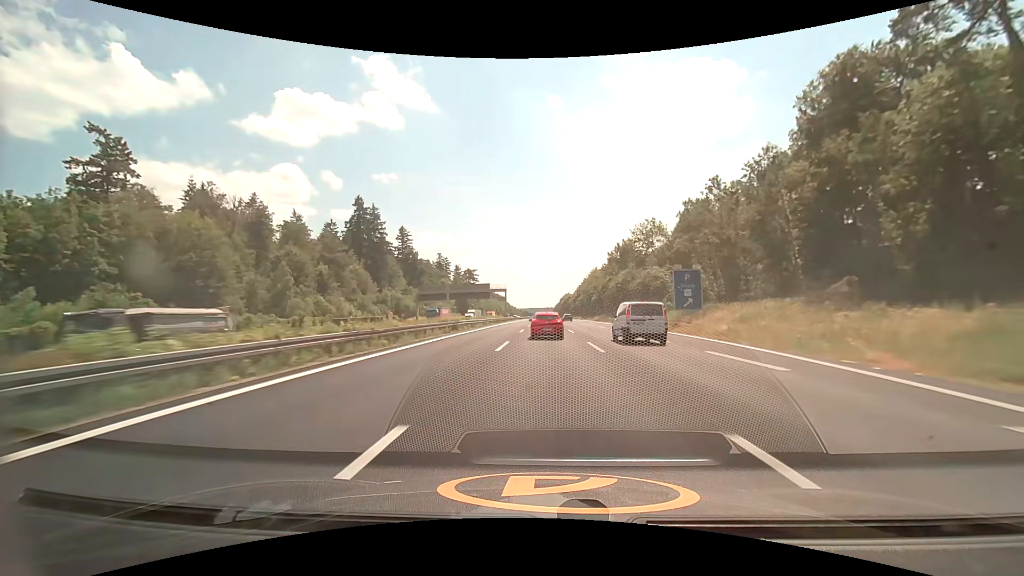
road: motorway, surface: asphalt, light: Day
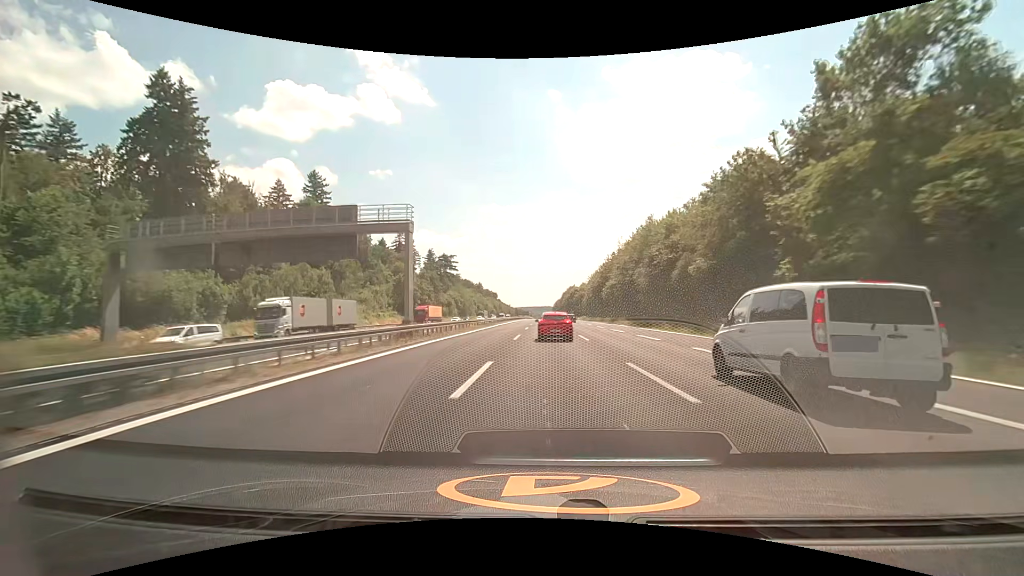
(0.0, +81.5) m; 0°
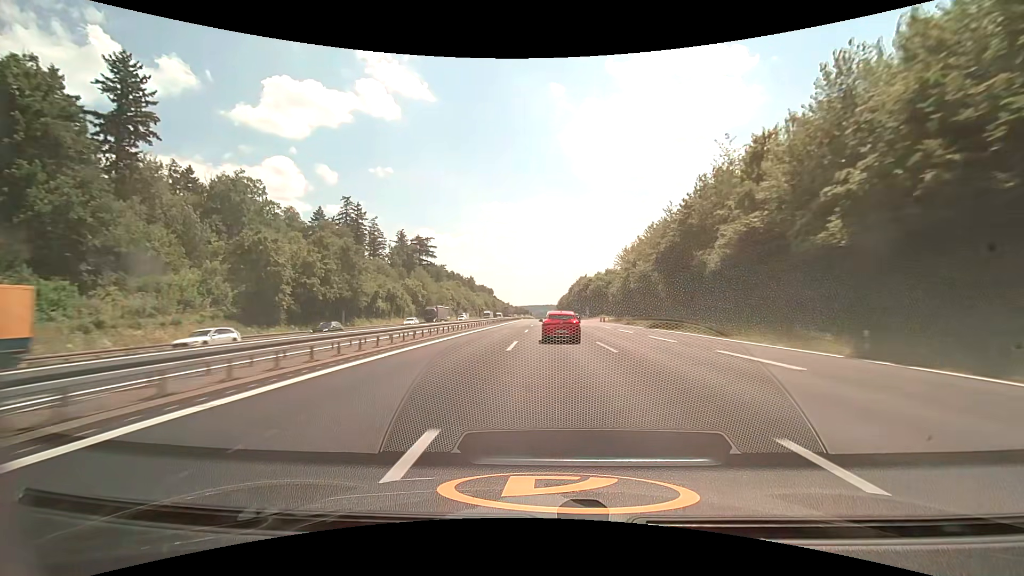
(-0.1, +61.9) m; 0°
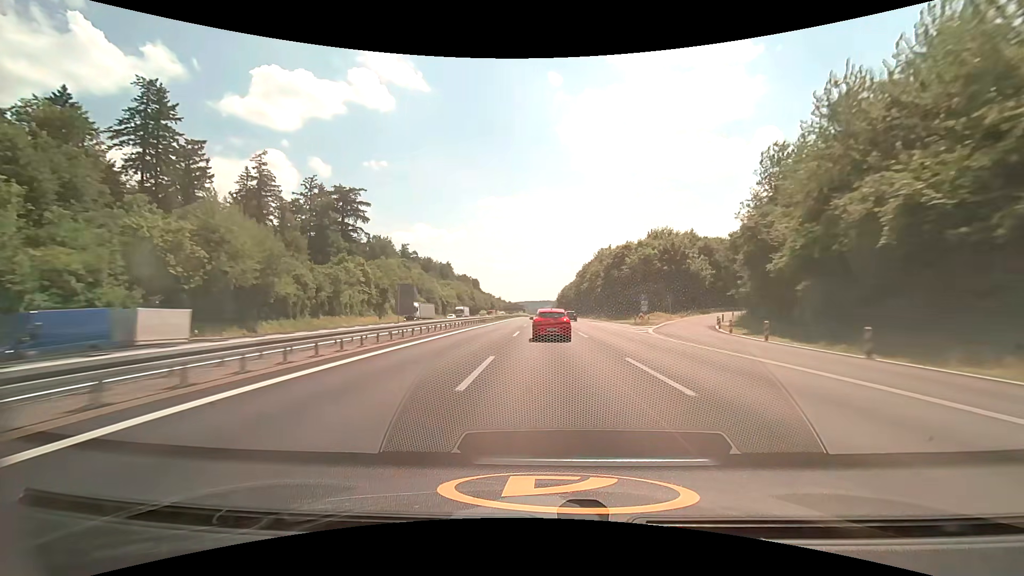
(+0.1, +80.7) m; 0°
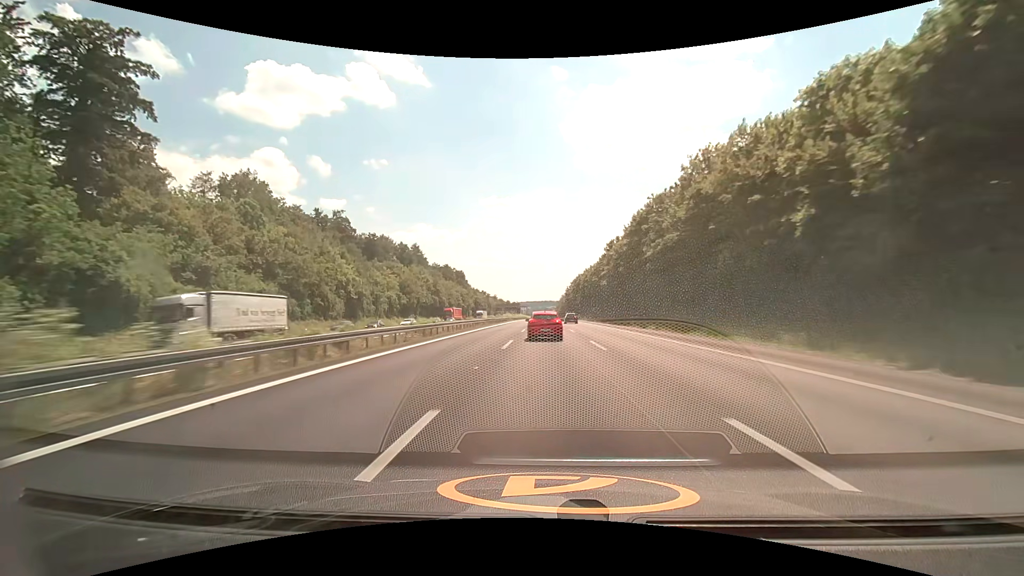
(-0.2, +79.3) m; 0°
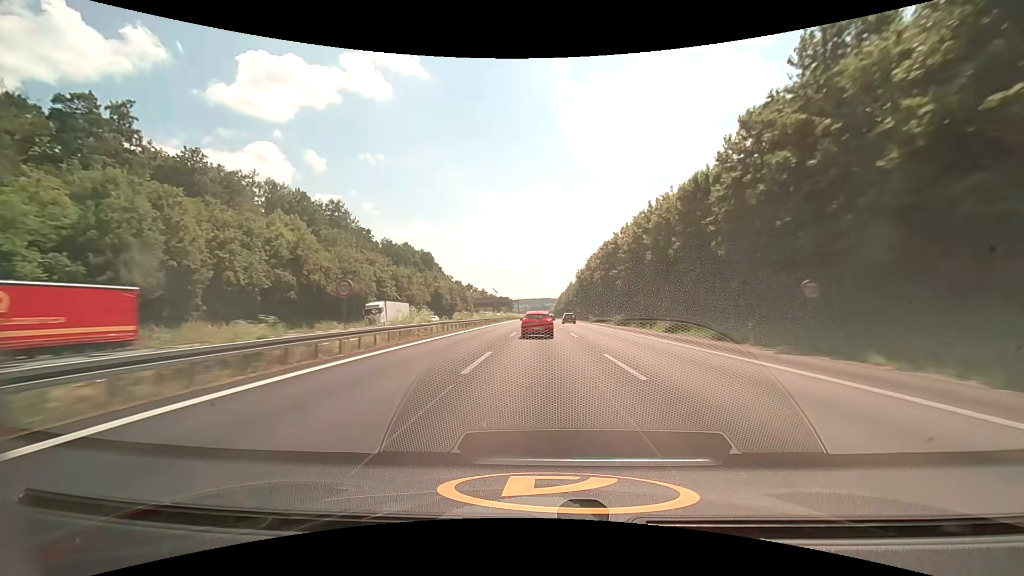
(+0.2, +79.8) m; 0°
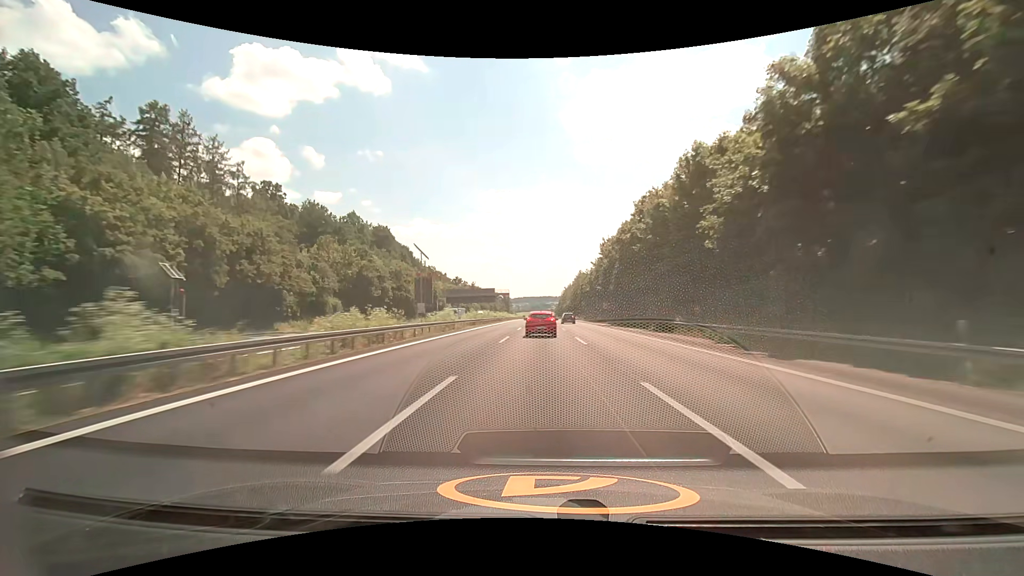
(-0.2, +60.2) m; 0°
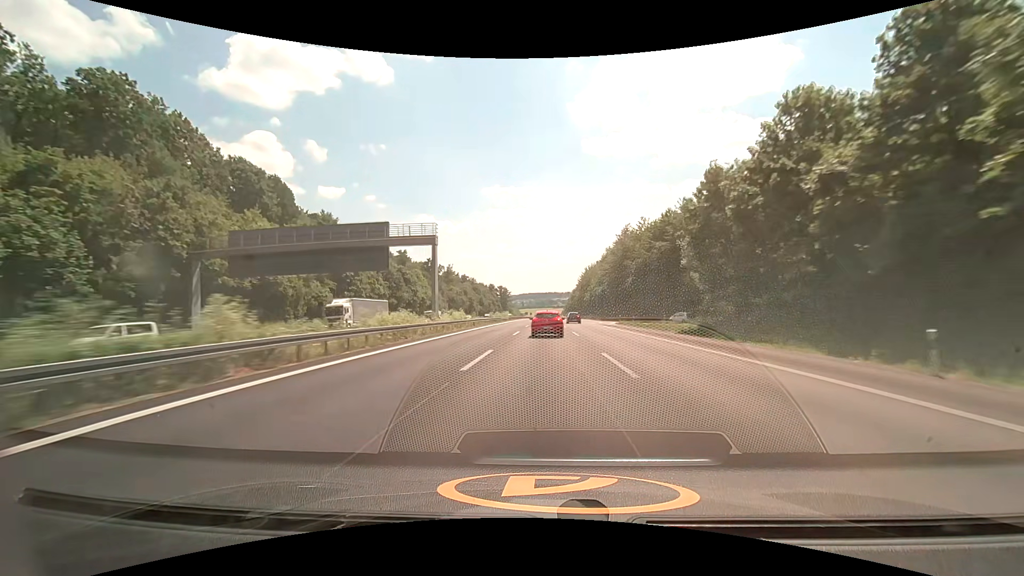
(-0.4, +100.4) m; -1°
(0, +10) (0, +20) (0, +30) (0, +40) (0, +50) (0, +60) (0, +70) (0, +80) (0, +90) (0, +100) m
